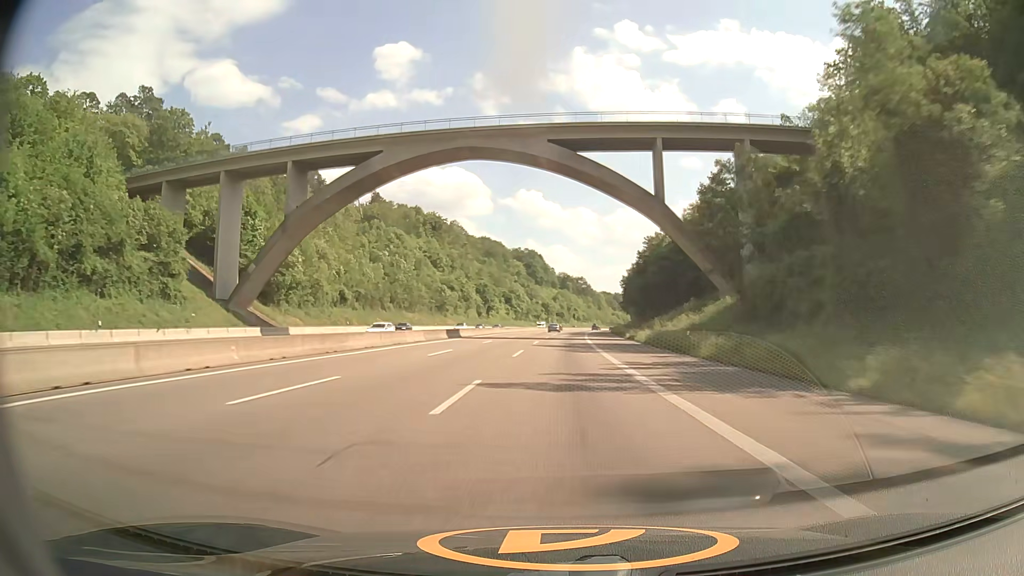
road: motorway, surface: asphalt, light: Day
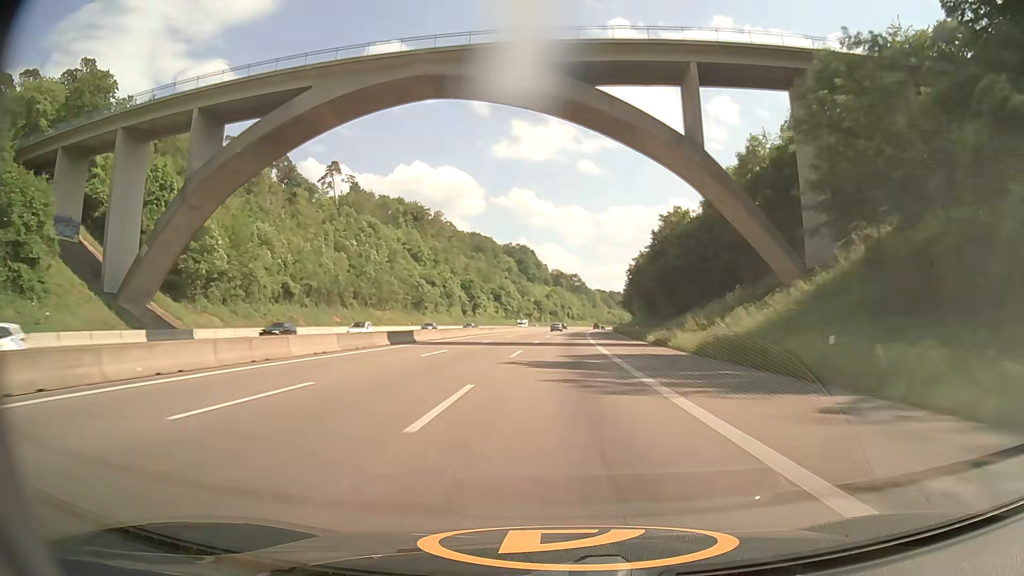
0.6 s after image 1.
(+0.1, +19.6) m; +1°
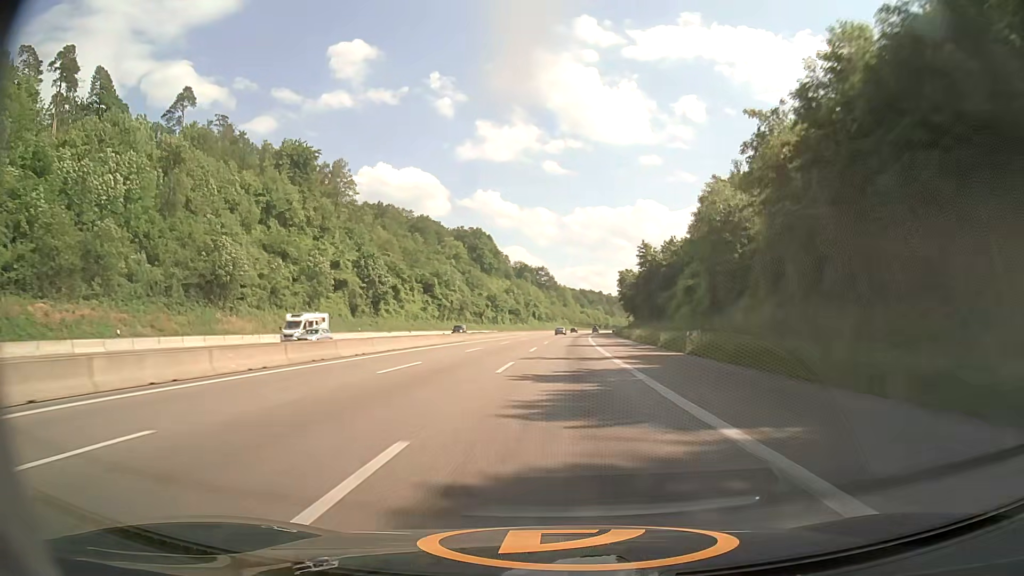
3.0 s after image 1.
(+1.9, +77.9) m; +3°
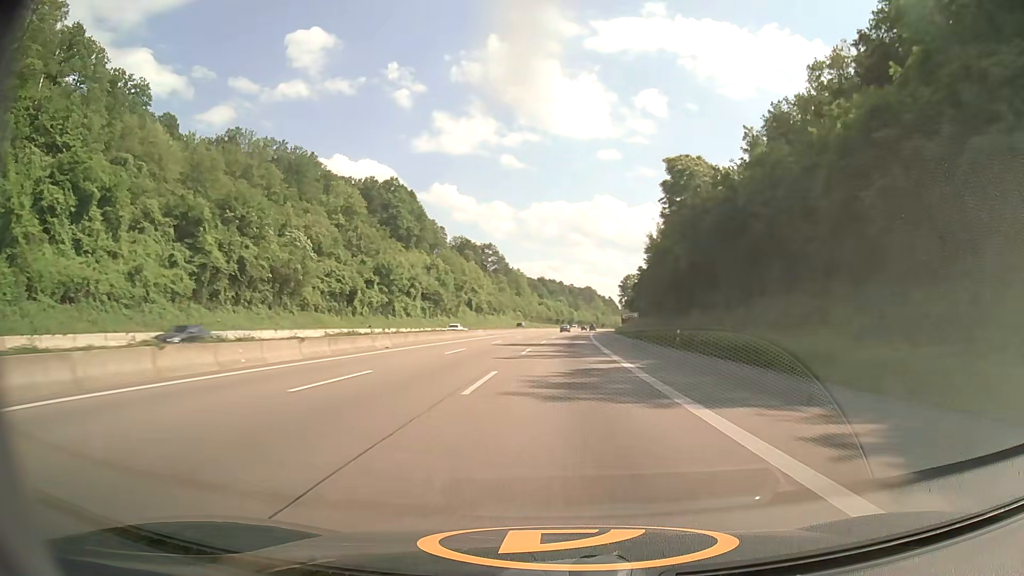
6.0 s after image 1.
(+3.0, +96.2) m; +4°
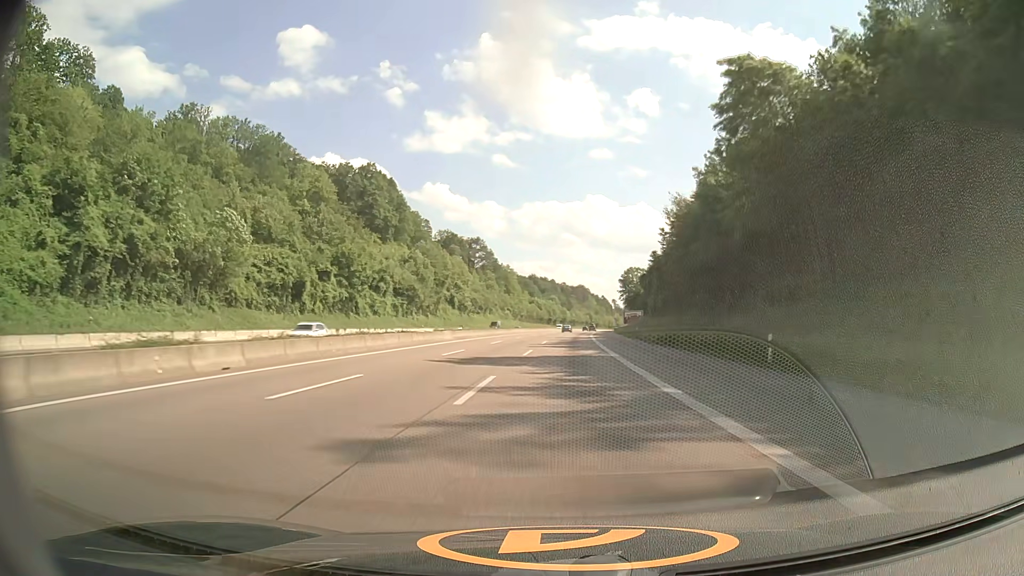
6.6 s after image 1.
(+0.1, +19.2) m; +1°
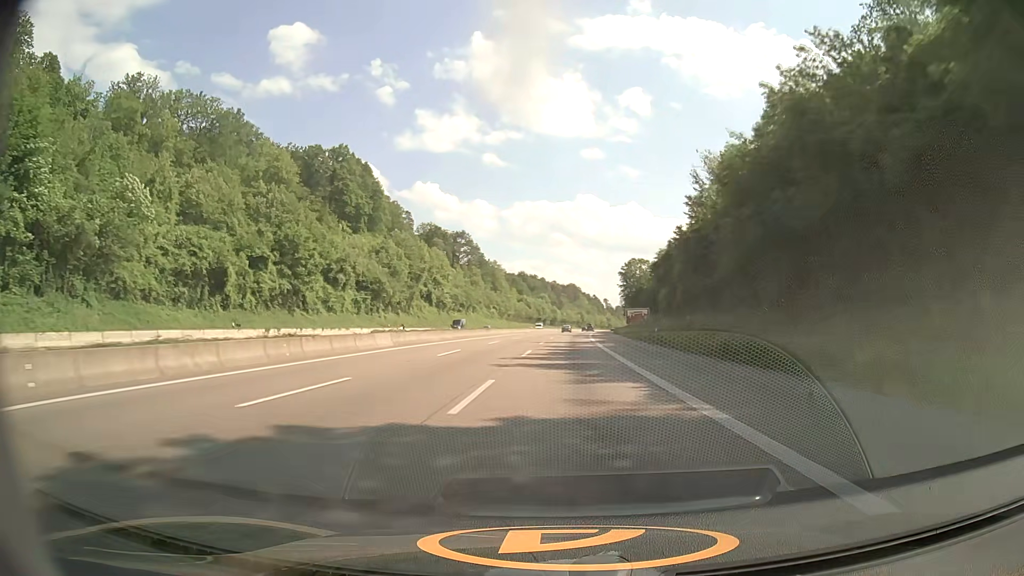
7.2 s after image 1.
(+0.1, +19.2) m; +1°
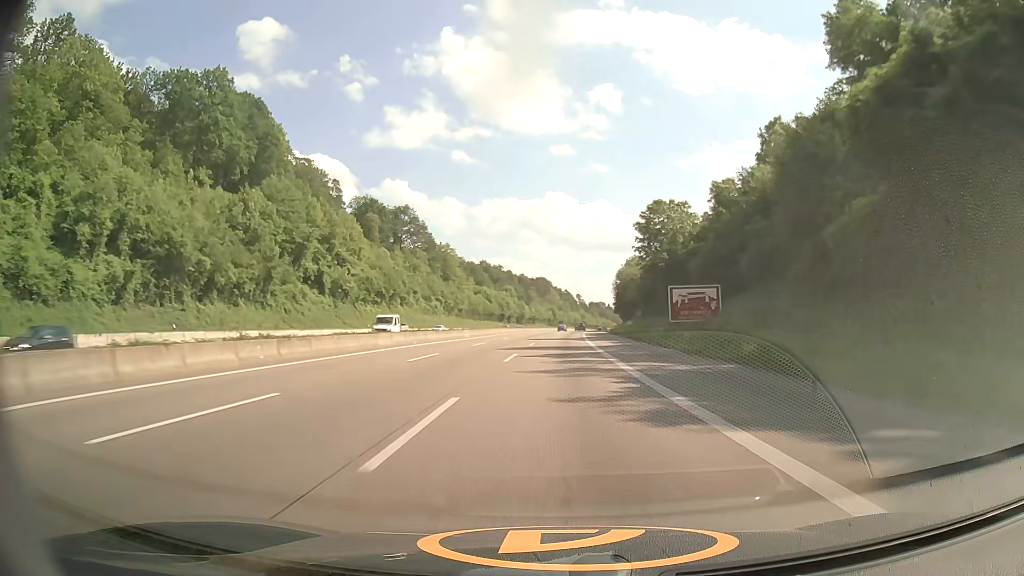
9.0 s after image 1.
(+1.3, +57.4) m; +3°
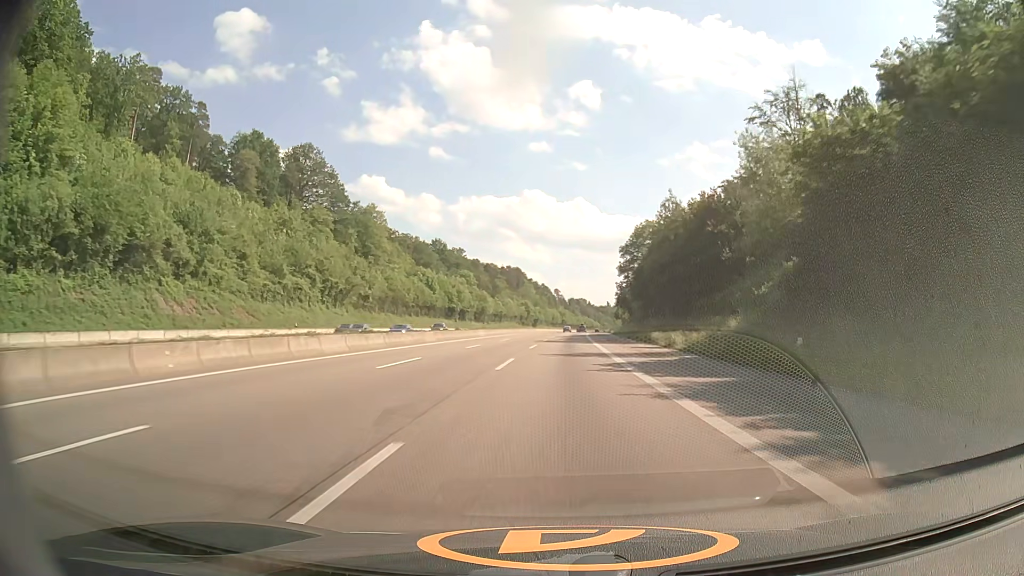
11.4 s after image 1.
(+1.5, +76.2) m; +2°
(0, +10) (0, +20) (0, +30) (0, +40) (+1, +50) (+1, +60) (+1, +70) (+2, +80) (+2, +90) (+3, +100) m
